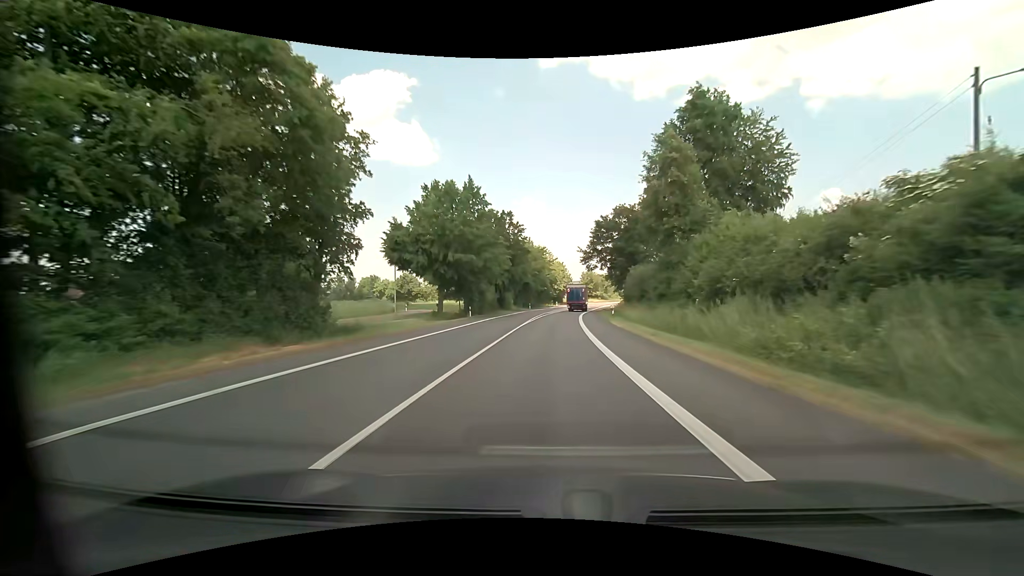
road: primary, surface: asphalt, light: Day
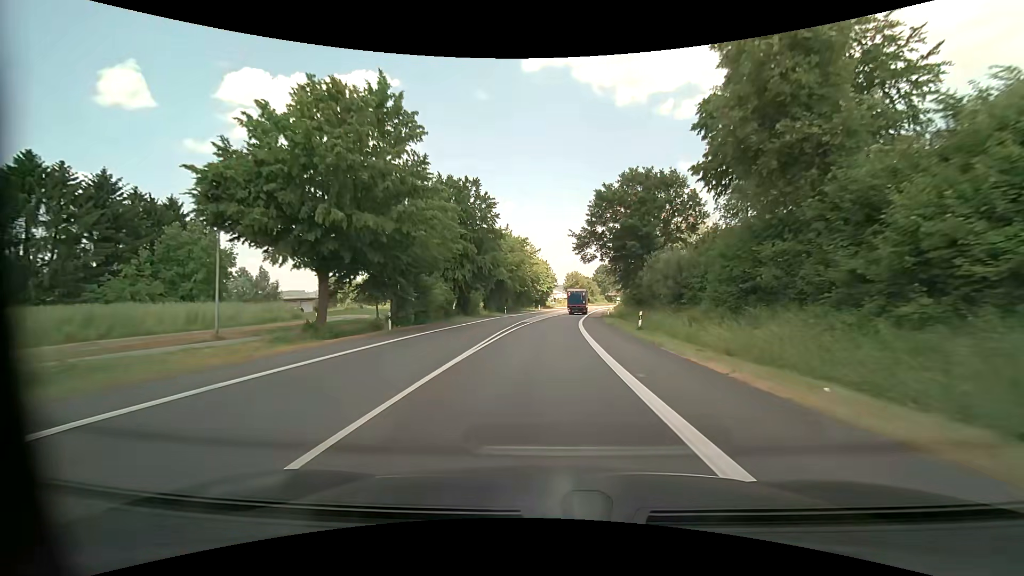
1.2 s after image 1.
(+0.3, +20.6) m; +2°
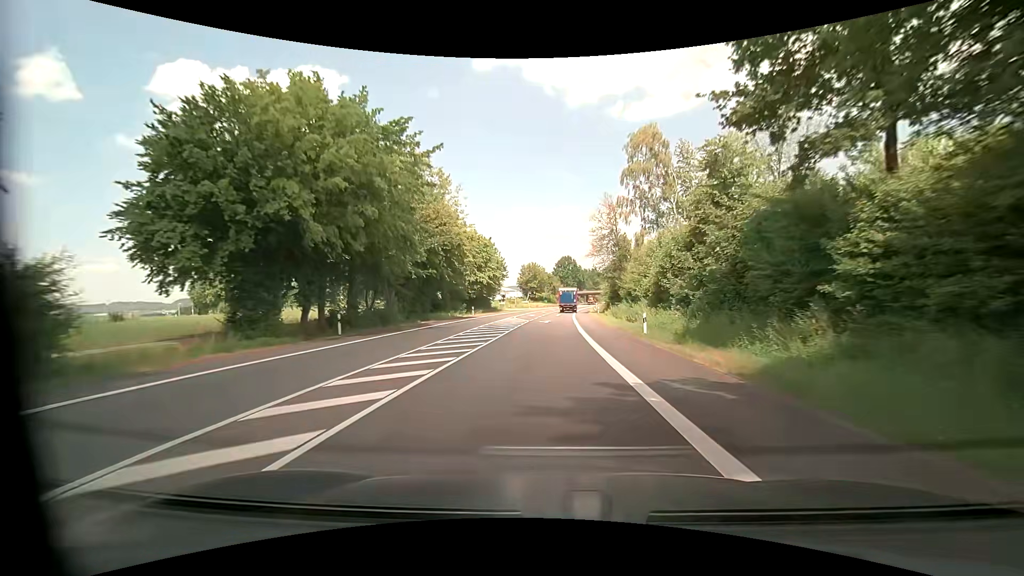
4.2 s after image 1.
(+2.5, +50.9) m; +5°
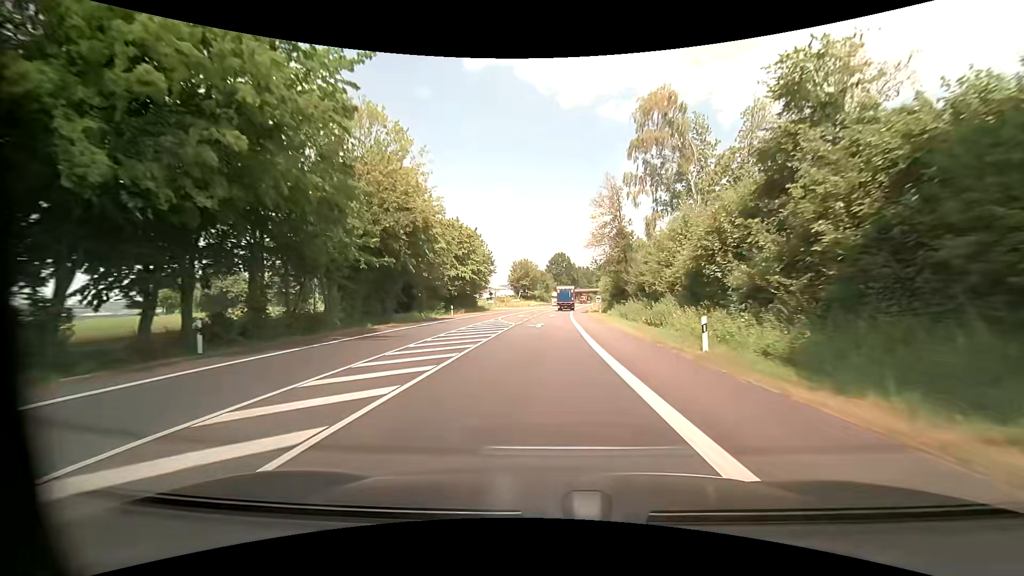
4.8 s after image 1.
(+0.1, +10.1) m; +1°
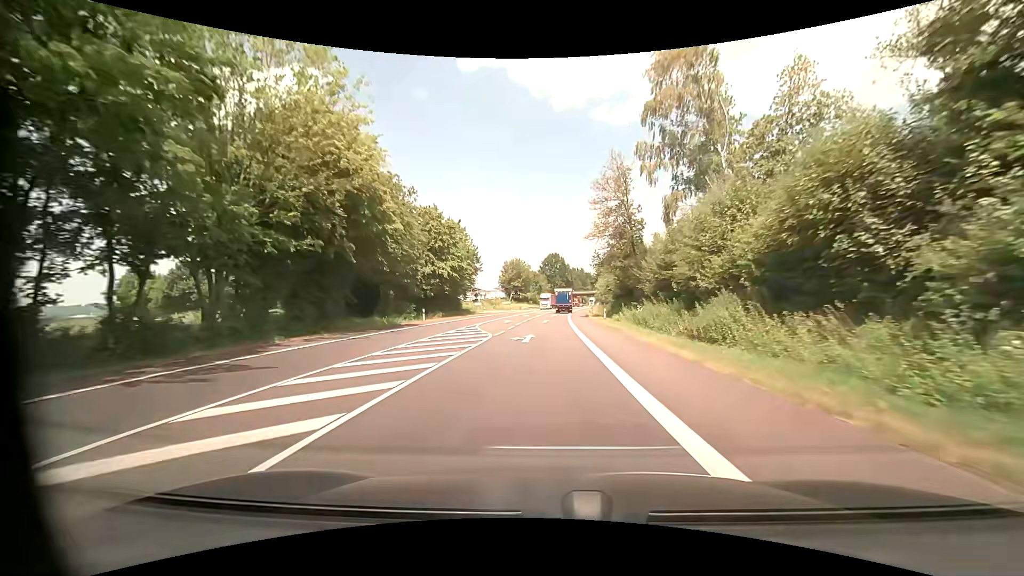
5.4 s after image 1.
(+0.1, +10.1) m; +1°
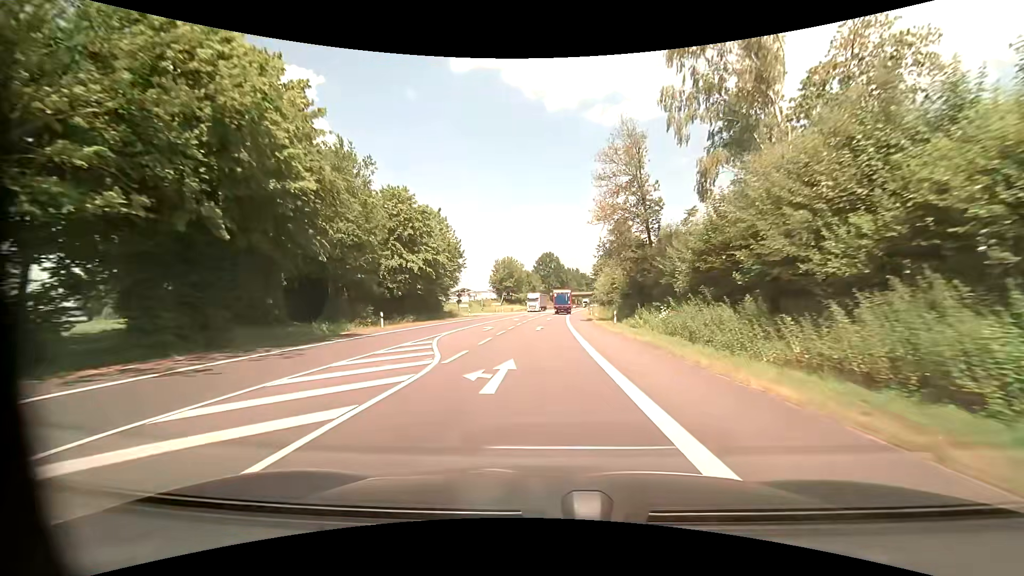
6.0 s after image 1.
(+0.1, +10.2) m; +1°
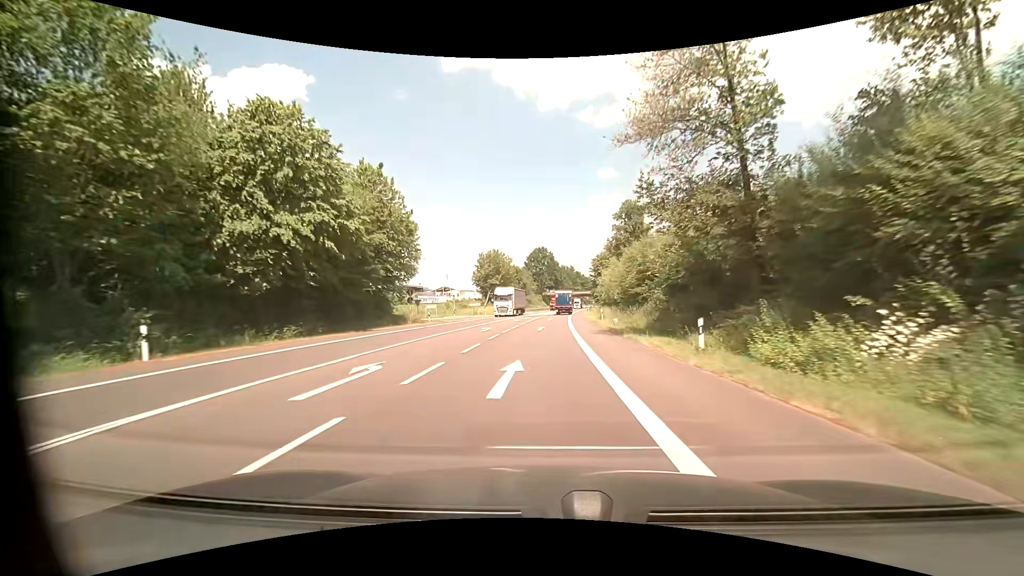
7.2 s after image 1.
(+0.2, +20.5) m; +1°
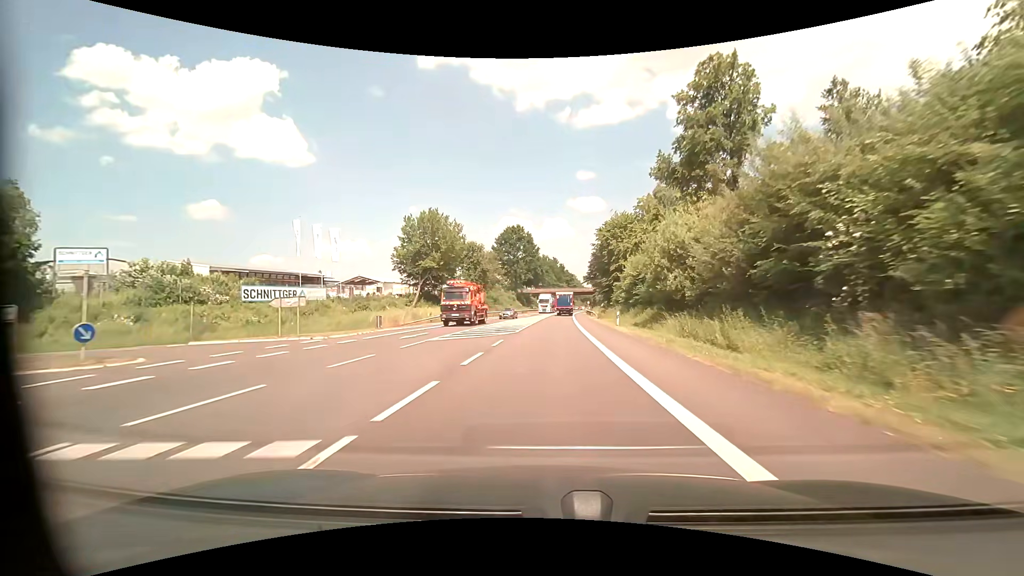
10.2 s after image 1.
(+0.9, +53.0) m; +2°
(0, +10) (0, +20) (+1, +30) (+1, +40) (+2, +50) (+2, +60) (+3, +70) (+3, +80) (+4, +90) (+5, +100) m
